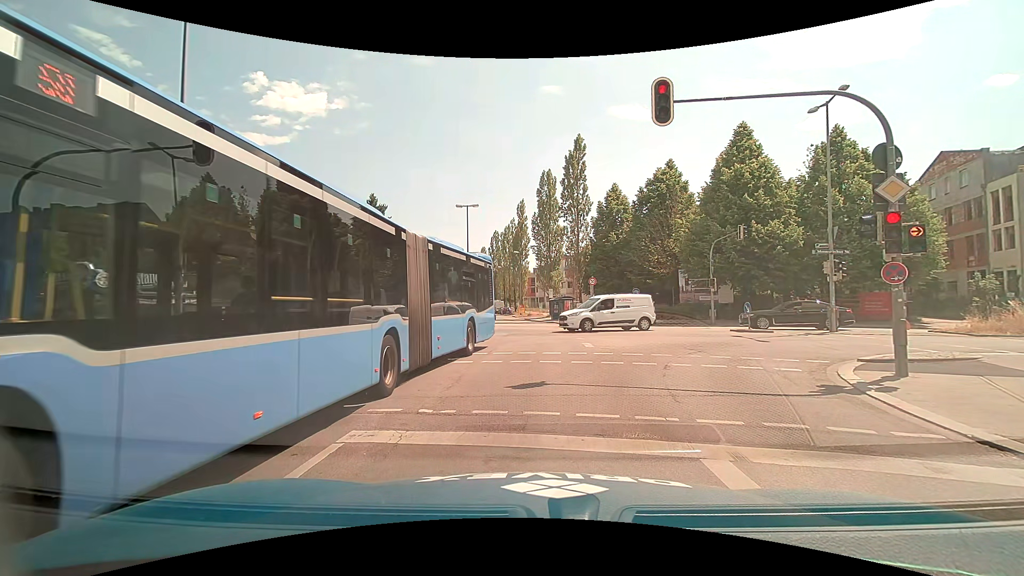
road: tertiary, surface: asphalt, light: Day
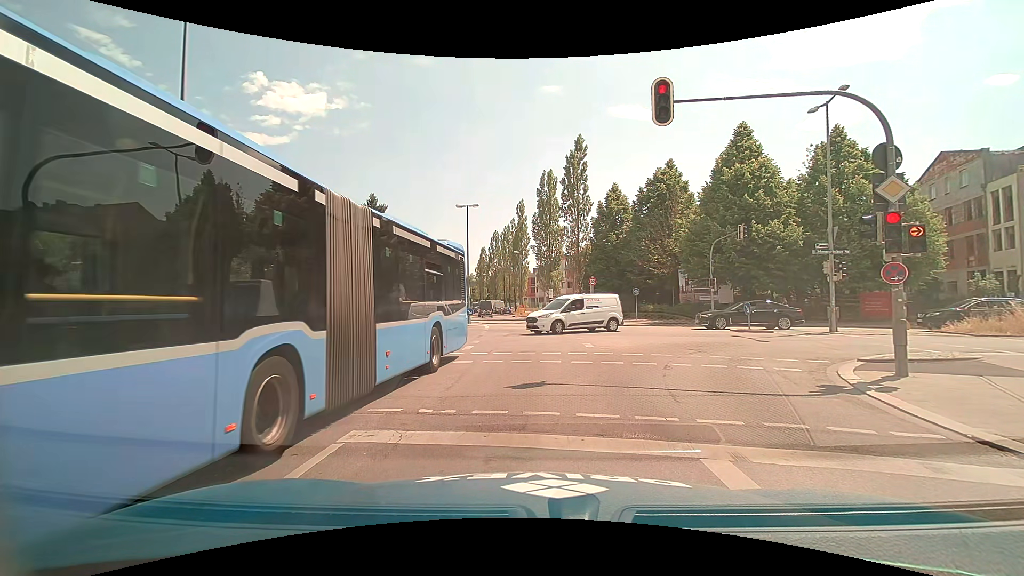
(0.0, 0.0) m; 0°
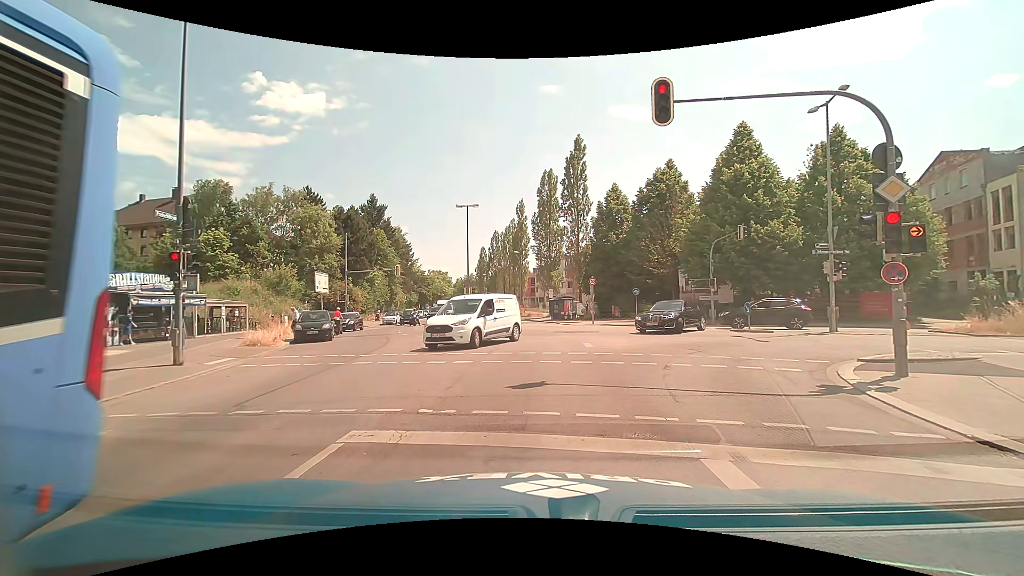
(0.0, 0.0) m; 0°
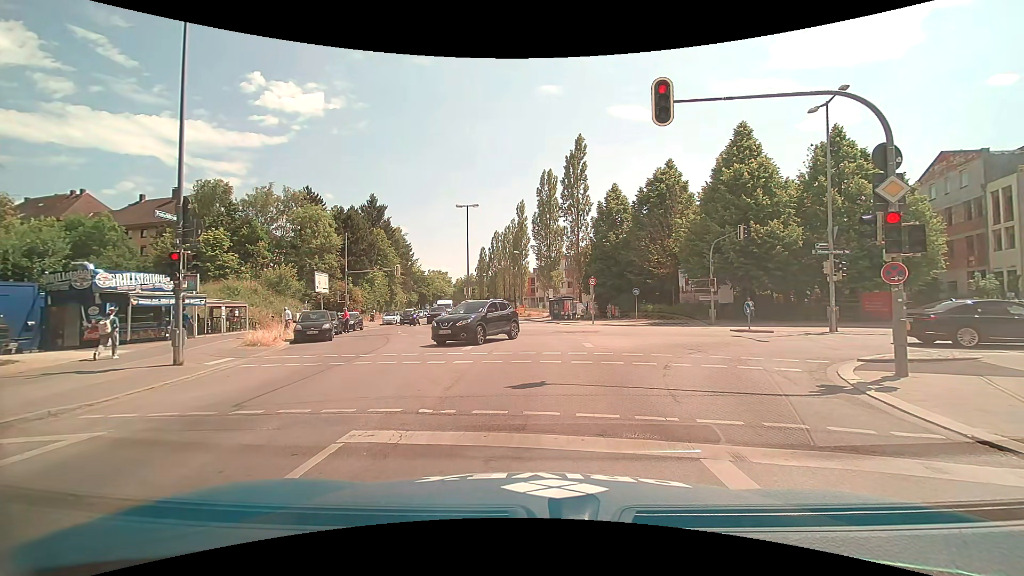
(0.0, 0.0) m; 0°
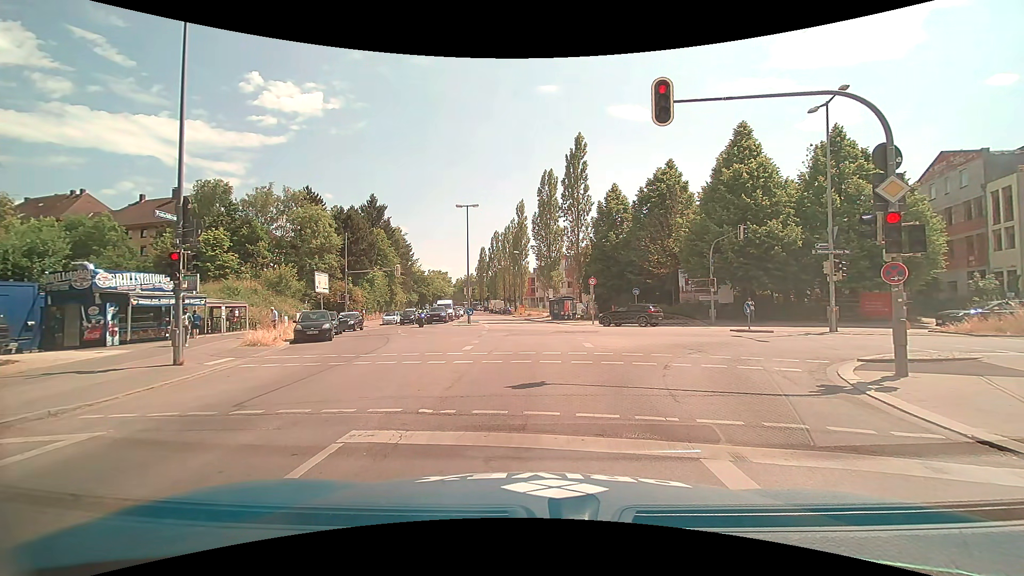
(0.0, 0.0) m; 0°
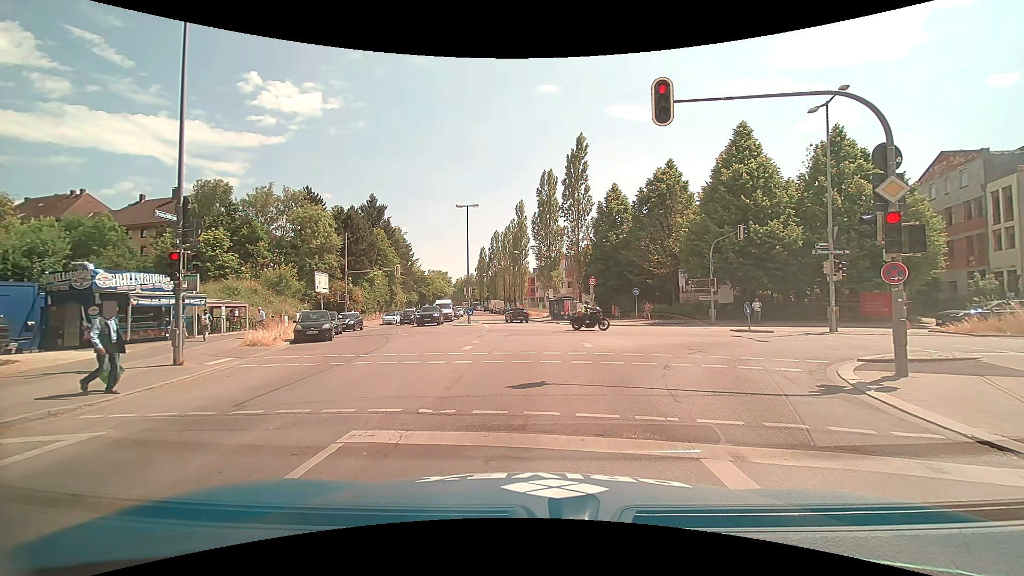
(0.0, 0.0) m; 0°
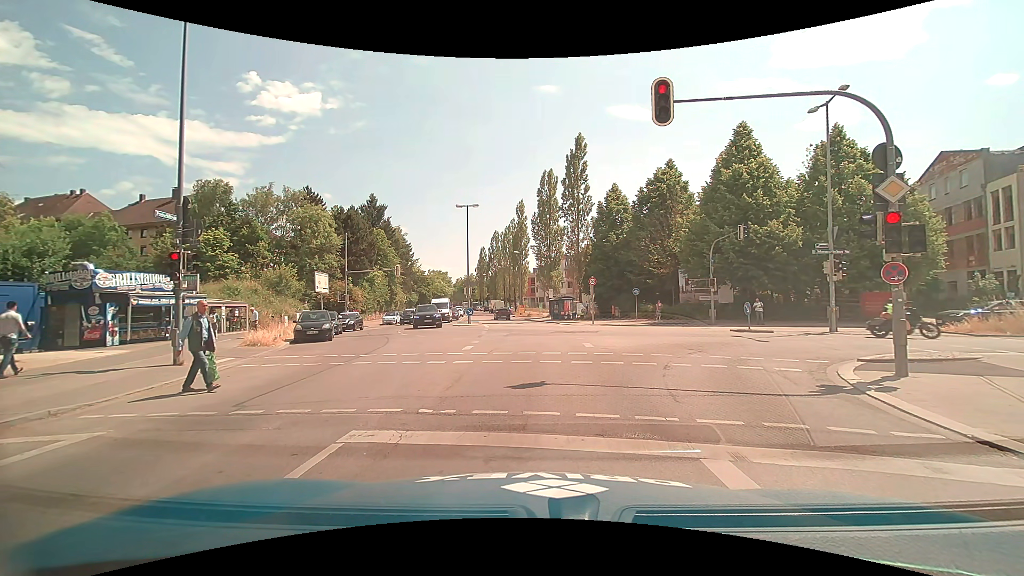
(0.0, 0.0) m; 0°
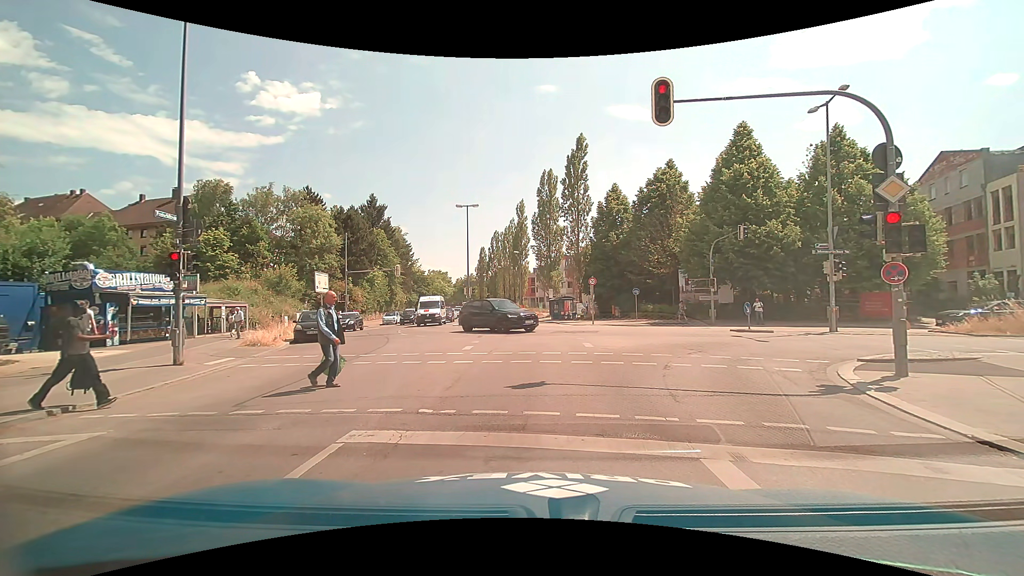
(0.0, 0.0) m; 0°
(0, +10) (-1, +20) (-2, +30) (-3, +40) (-5, +50) (-7, +59) (-10, +69) (-12, +79) (-14, +89) (-16, +99) m
